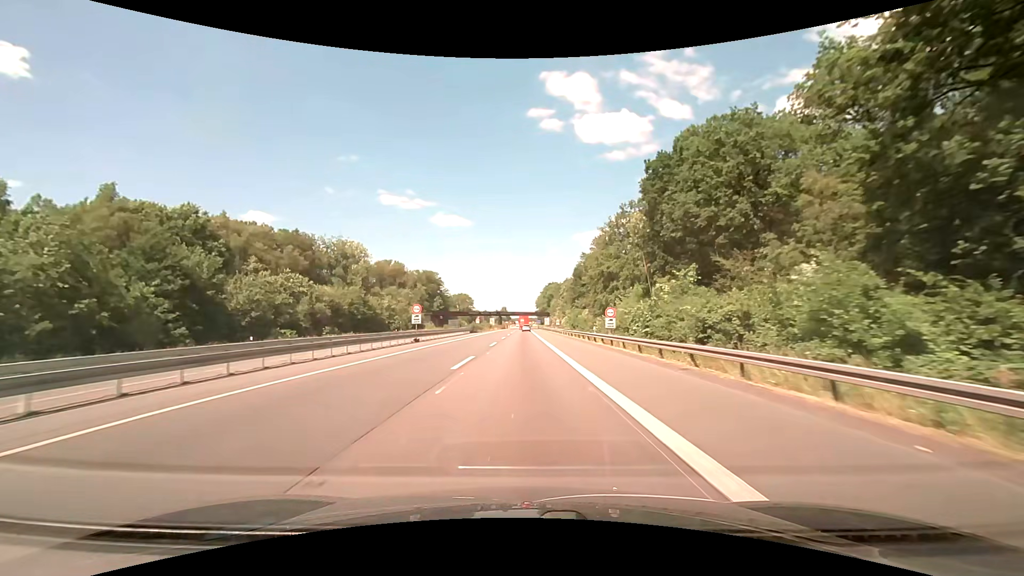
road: motorway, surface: asphalt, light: Day
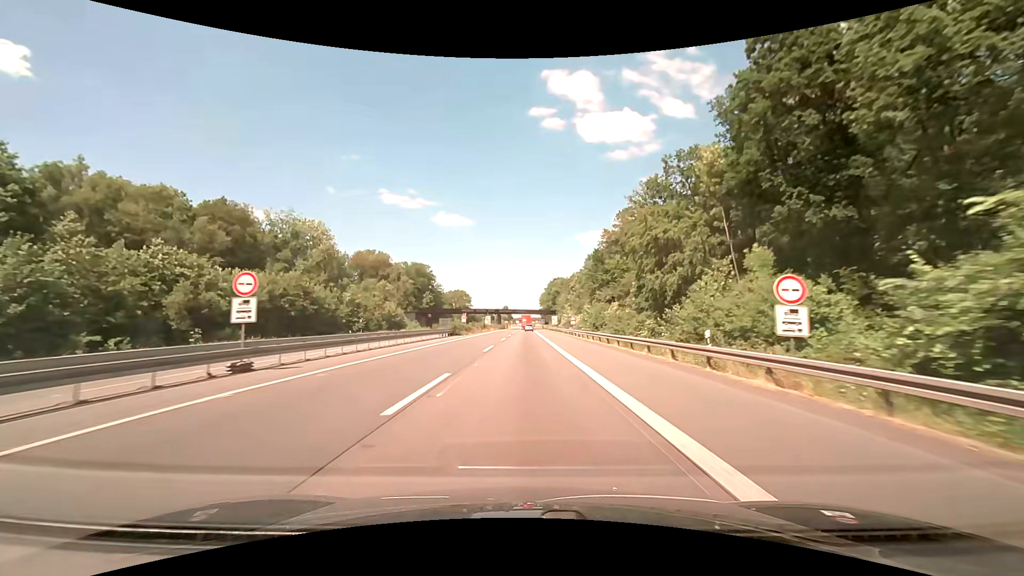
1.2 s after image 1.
(0.0, +25.3) m; 0°
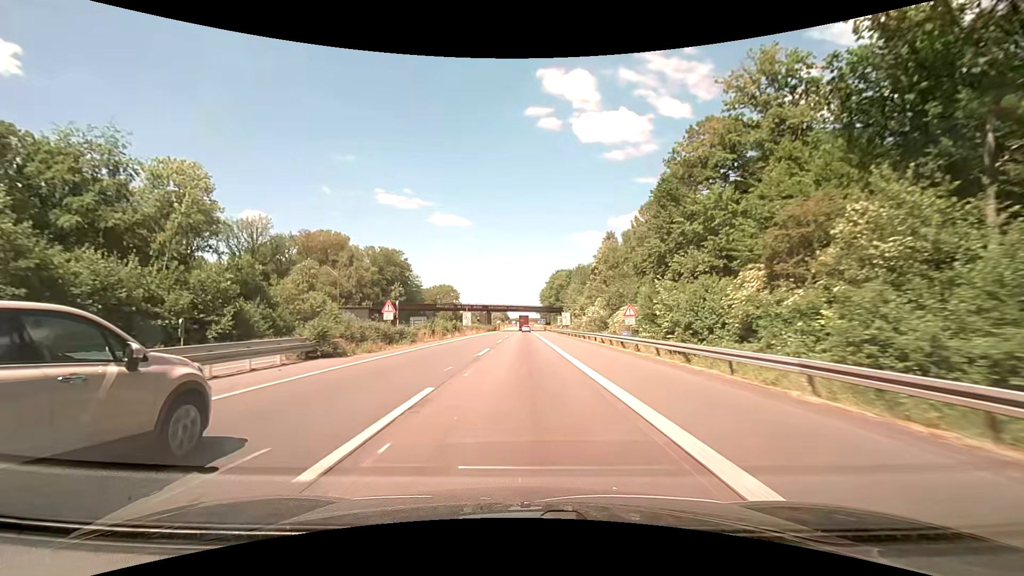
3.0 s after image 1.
(+0.1, +38.0) m; 0°
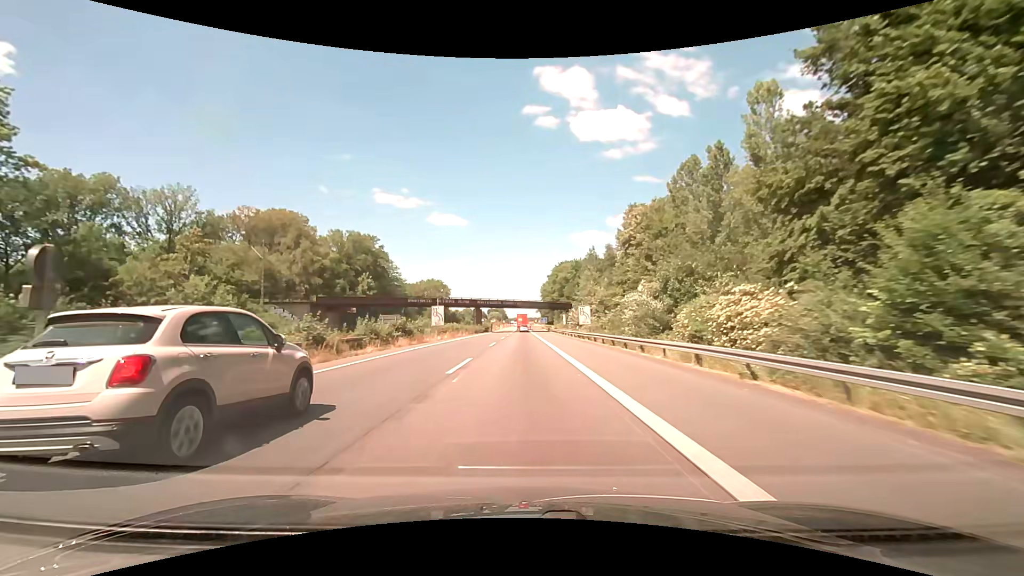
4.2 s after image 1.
(+0.1, +25.3) m; 0°
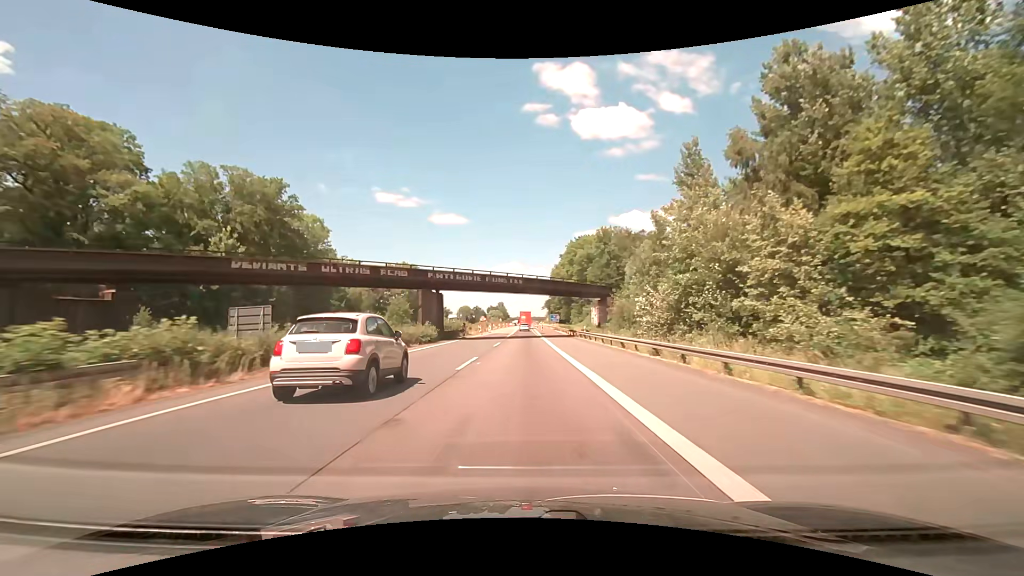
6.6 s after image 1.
(-0.1, +50.7) m; 0°
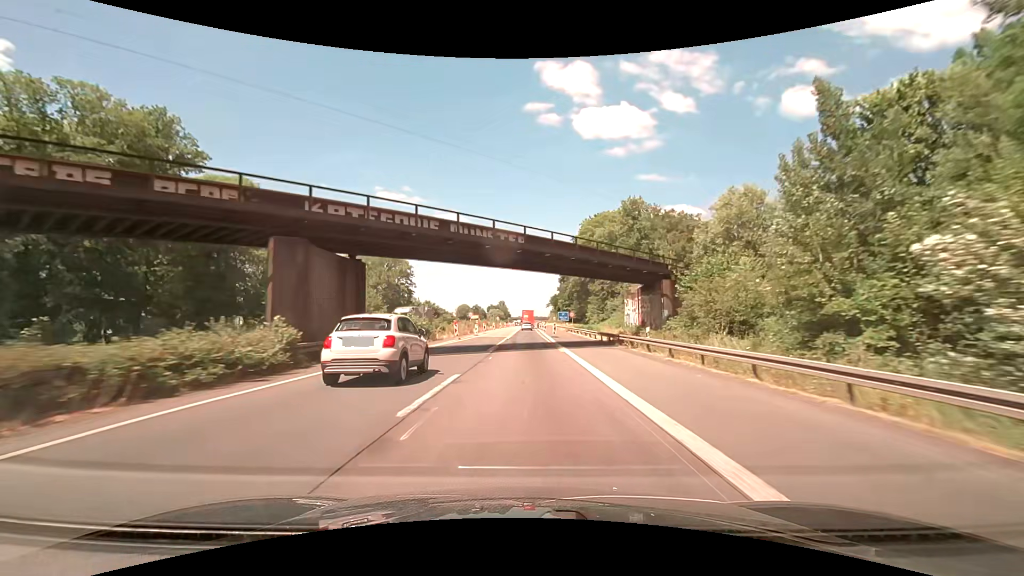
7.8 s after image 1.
(0.0, +25.4) m; 0°
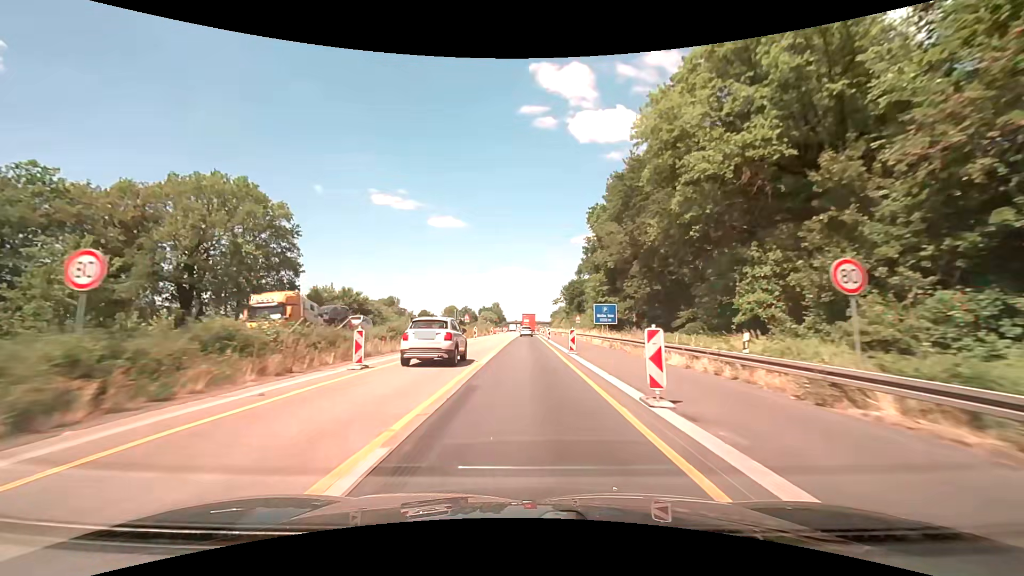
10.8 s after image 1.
(-0.1, +63.4) m; 0°
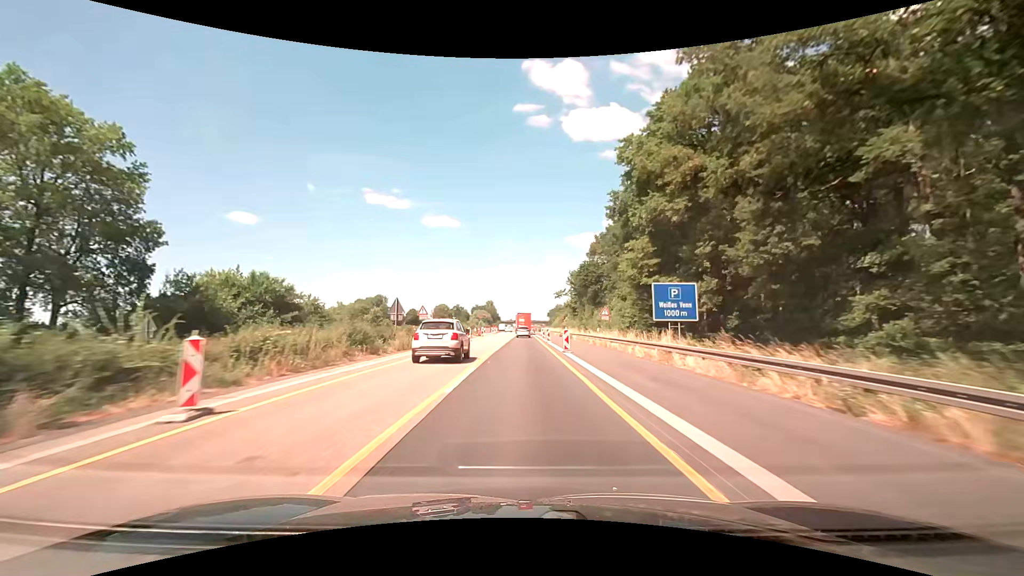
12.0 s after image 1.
(+0.1, +25.3) m; 0°
(0, +10) (0, +20) (0, +30) (0, +40) (0, +50) (0, +60) (0, +70) (0, +80) (0, +90) (0, +100) m
